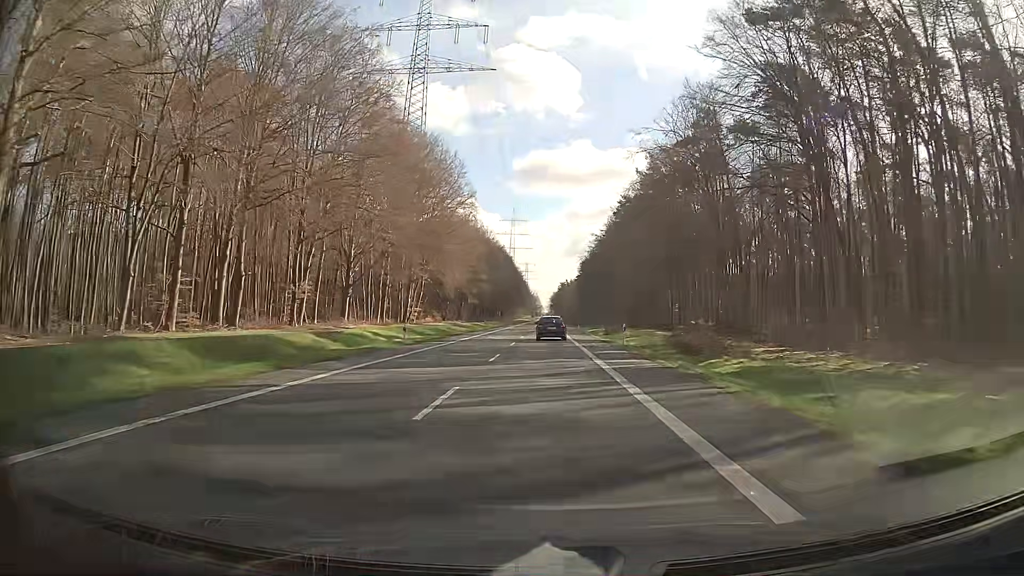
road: secondary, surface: asphalt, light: Day
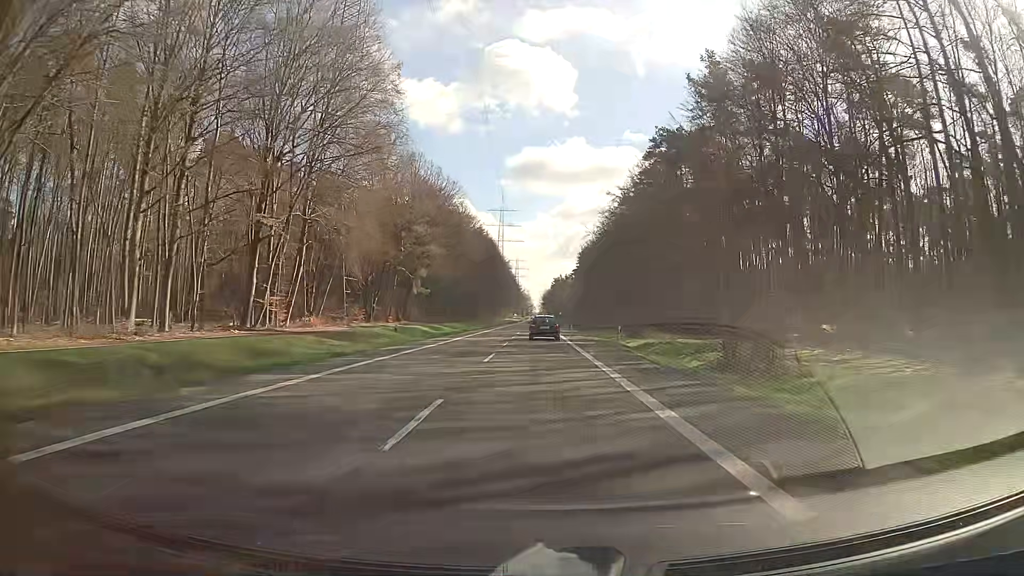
(0.0, +49.8) m; 0°
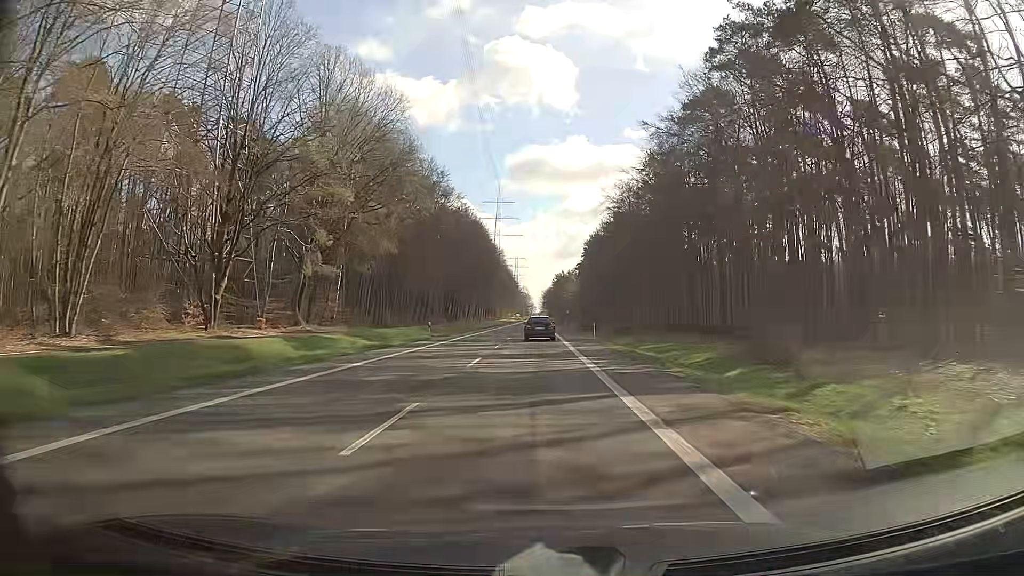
(+0.2, +37.4) m; 0°
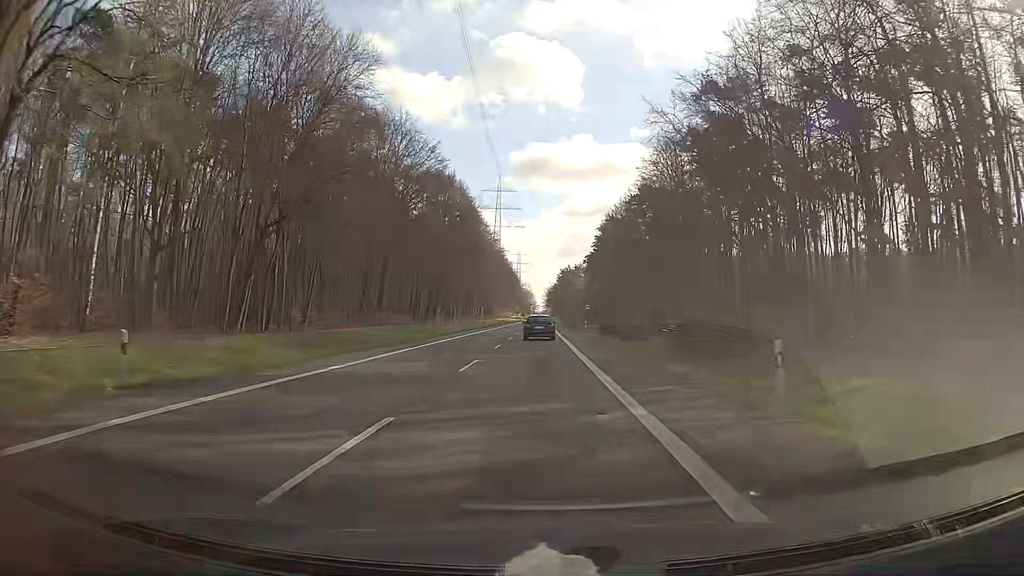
(-0.1, +37.3) m; -1°
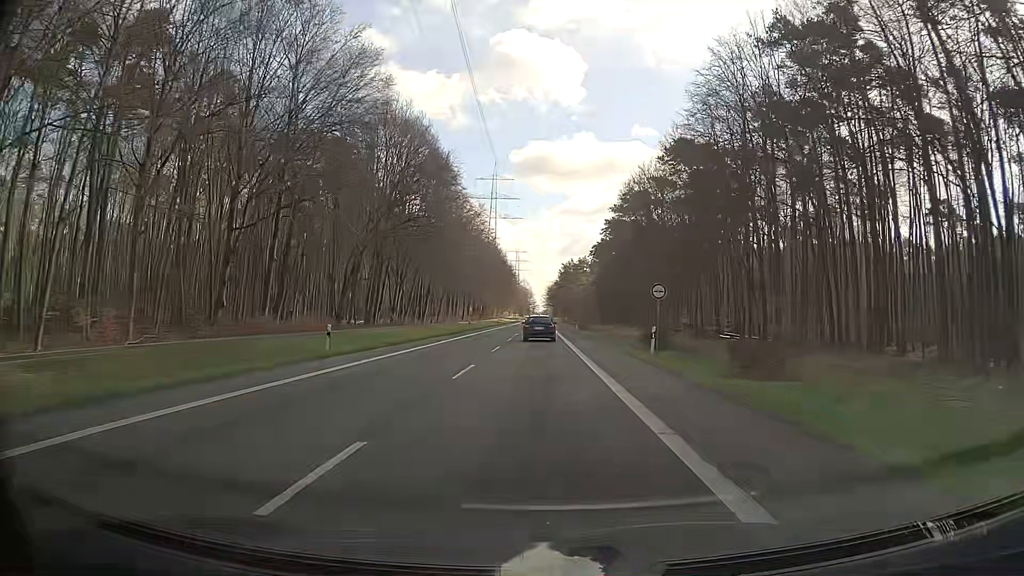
(+0.1, +37.1) m; +1°
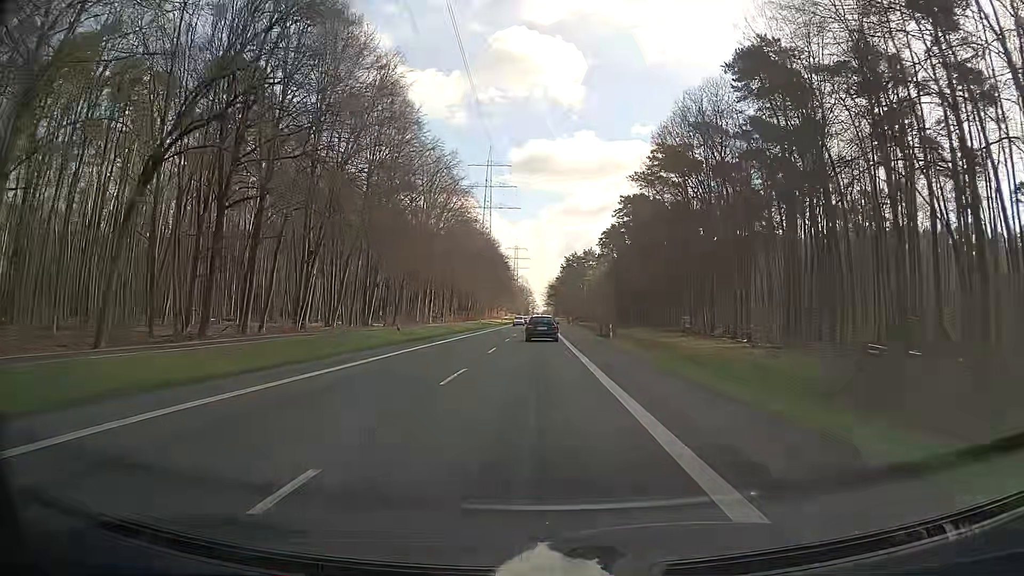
(-0.2, +36.7) m; 0°
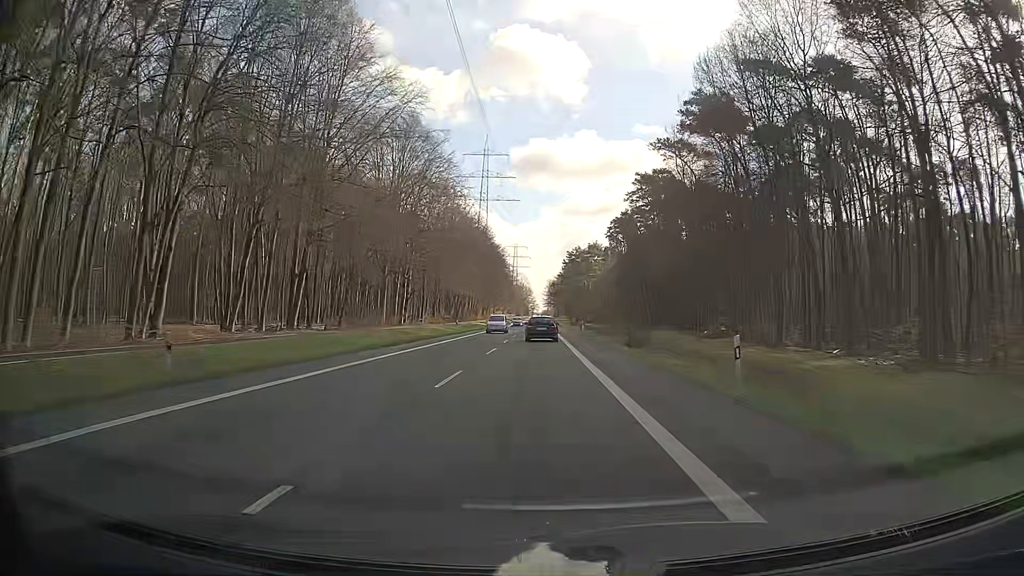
(-0.1, +24.3) m; 0°
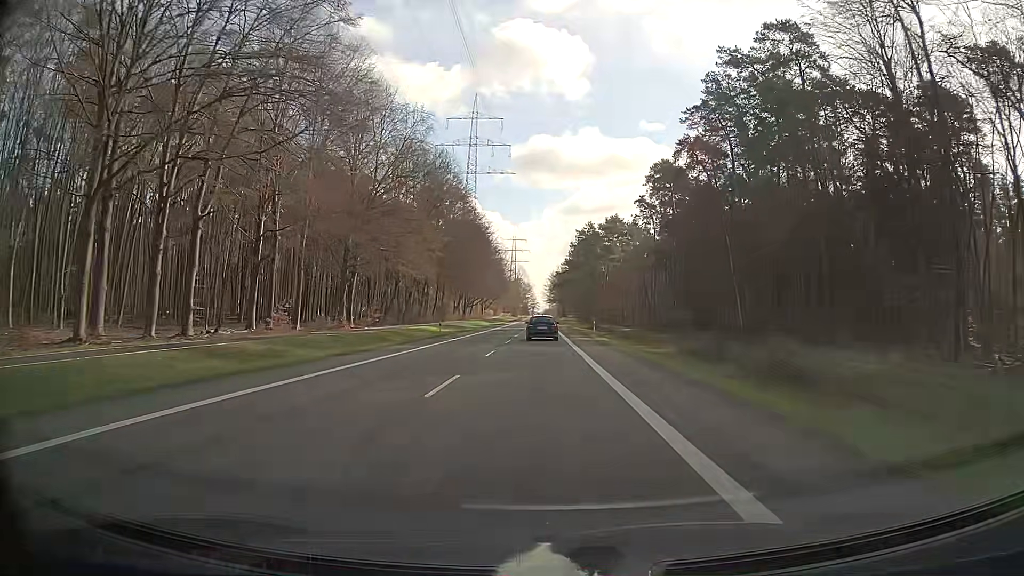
(-0.1, +60.6) m; 0°
(0, +10) (0, +20) (0, +30) (0, +40) (0, +50) (0, +60) (0, +70) (+1, +80) (+1, +90) (+1, +100) m
